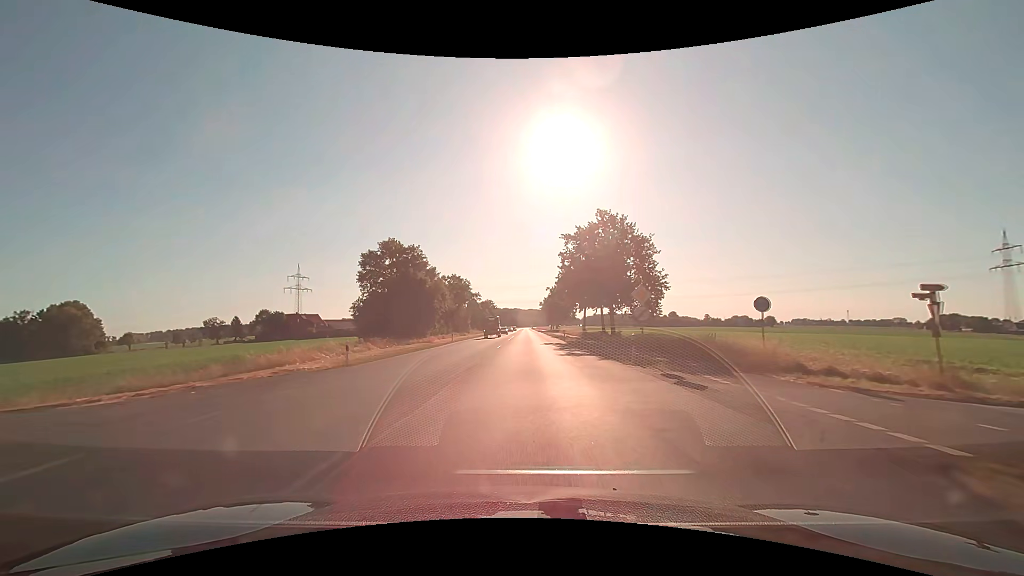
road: primary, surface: asphalt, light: Day
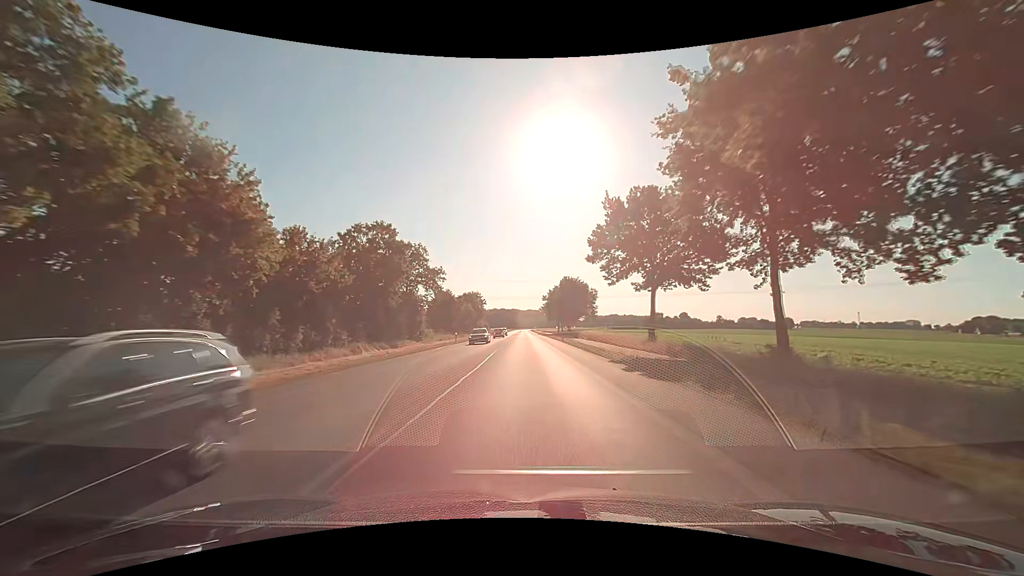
(-0.1, +47.1) m; 0°
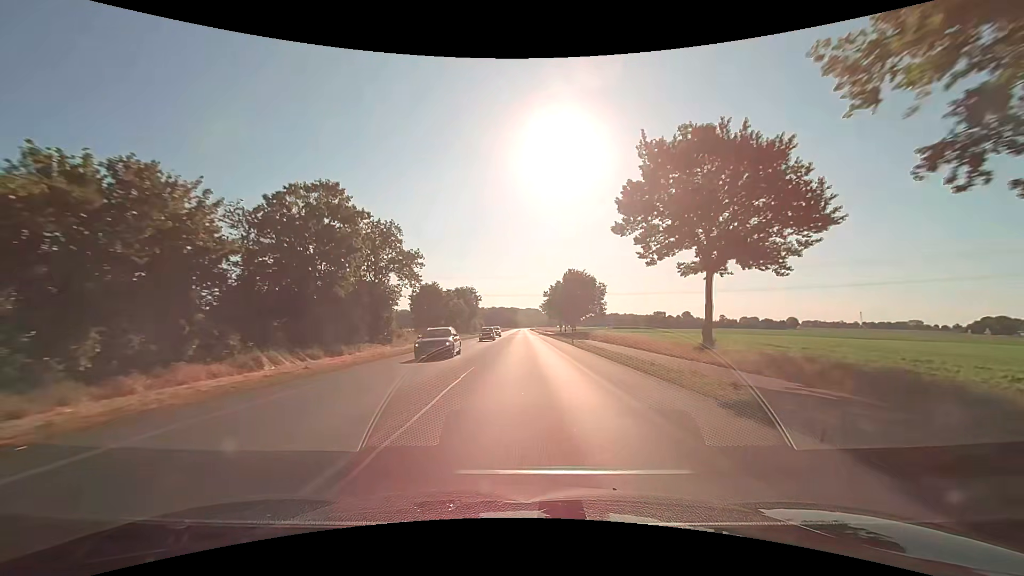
(0.0, +12.5) m; 0°
(0, +10) (0, +20) (0, +30) (0, +40) (0, +50) (0, +60) (0, +70) (0, +80) (0, +90) (0, +100) m
